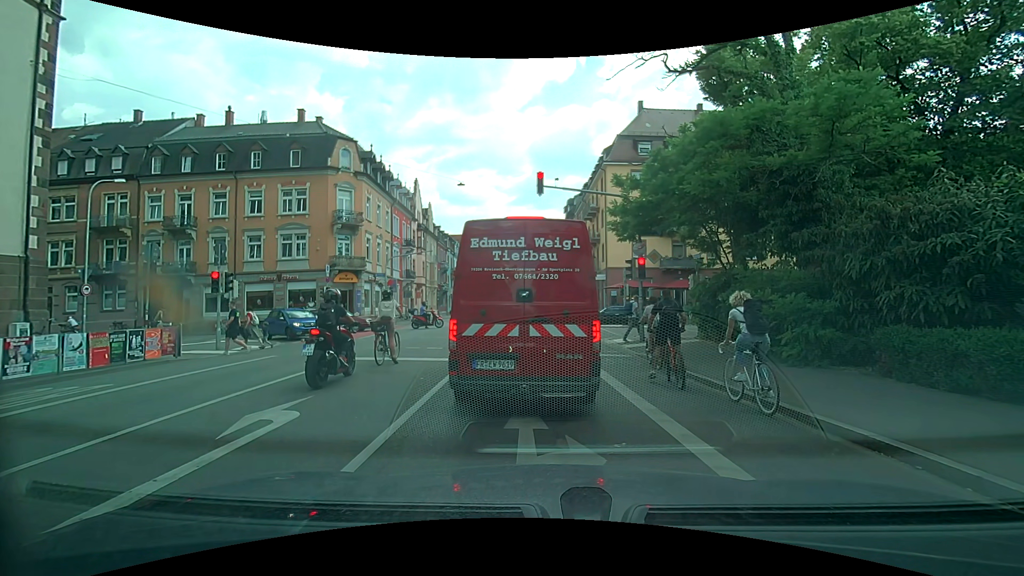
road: secondary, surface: asphalt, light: Day
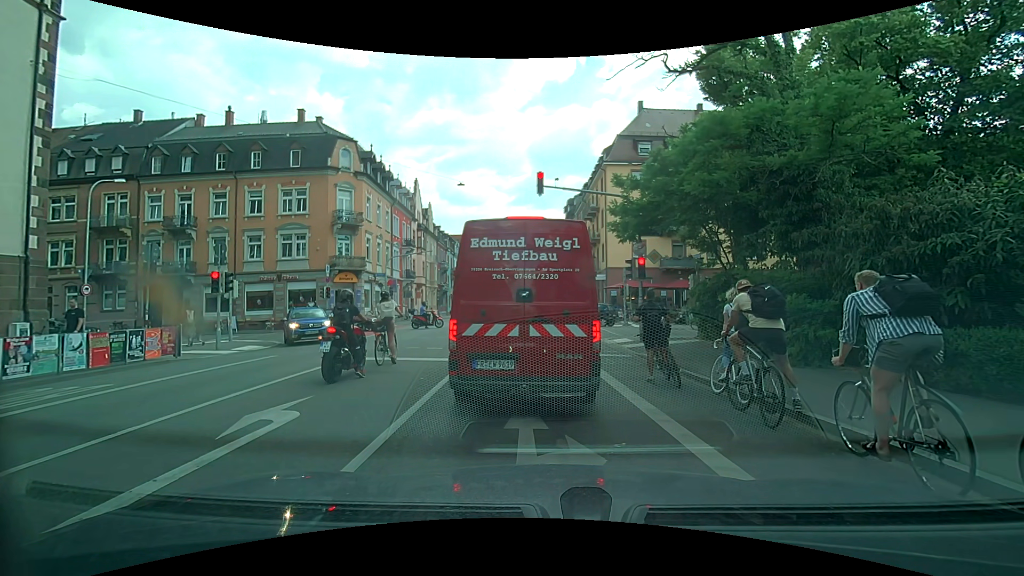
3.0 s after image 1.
(0.0, 0.0) m; 0°
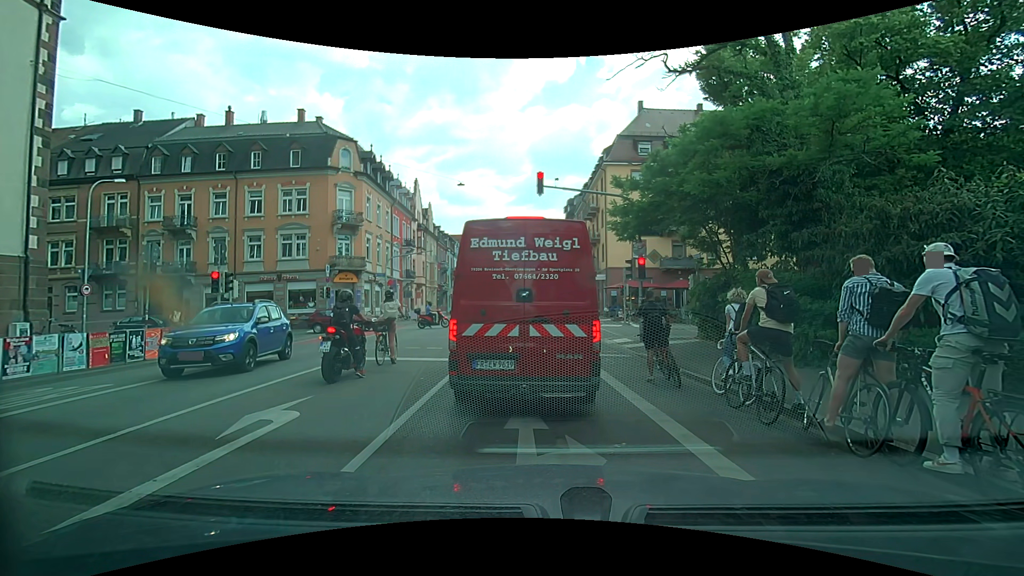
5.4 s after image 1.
(0.0, 0.0) m; 0°
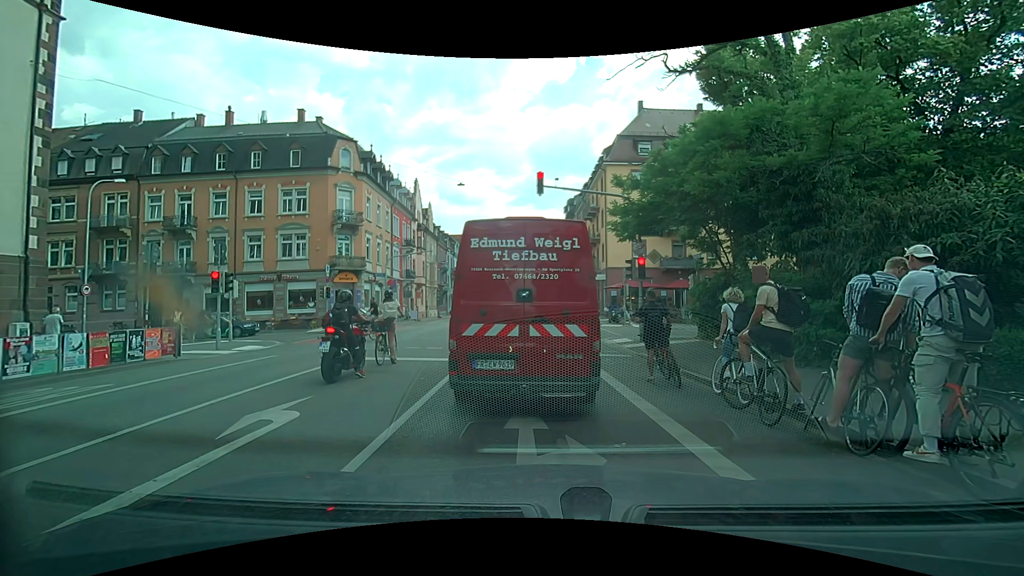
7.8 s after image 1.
(0.0, 0.0) m; 0°
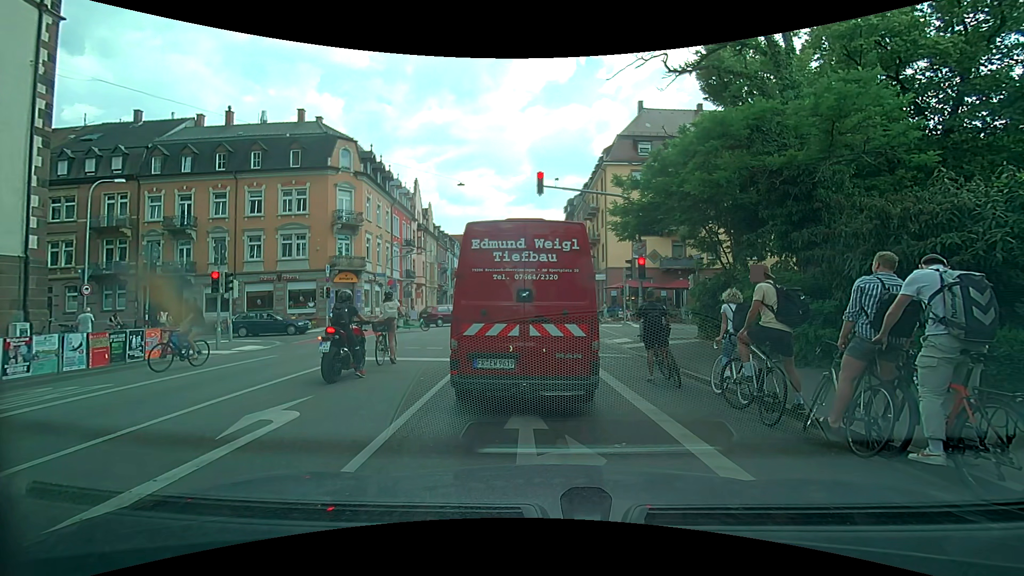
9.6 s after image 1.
(0.0, 0.0) m; 0°
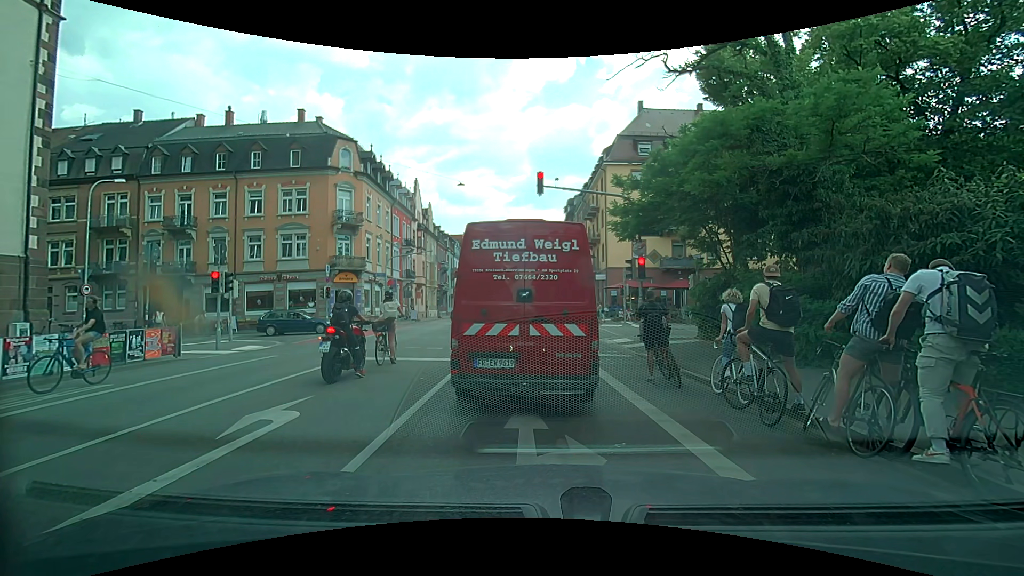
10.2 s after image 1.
(0.0, 0.0) m; 0°
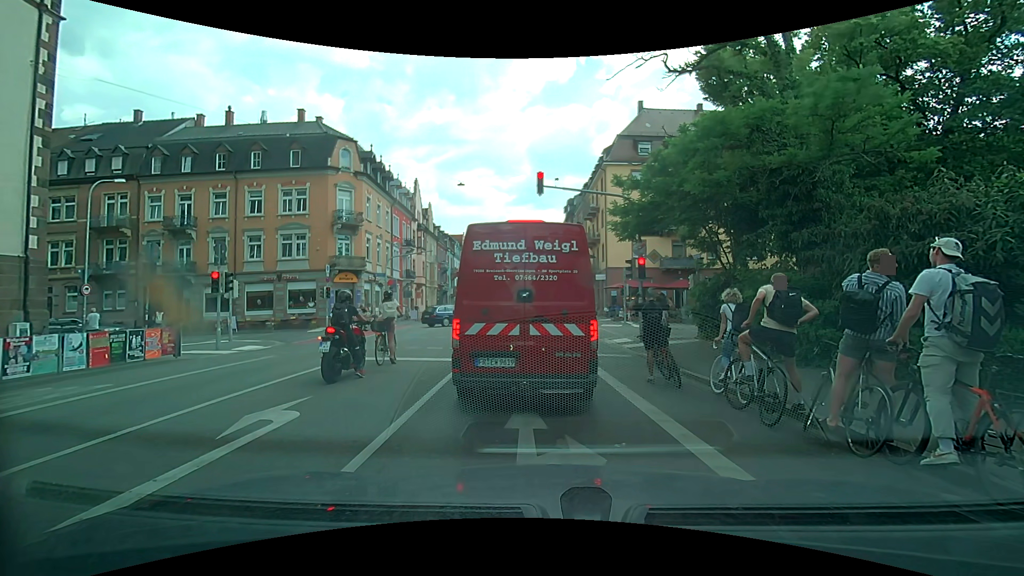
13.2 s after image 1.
(0.0, 0.0) m; 0°
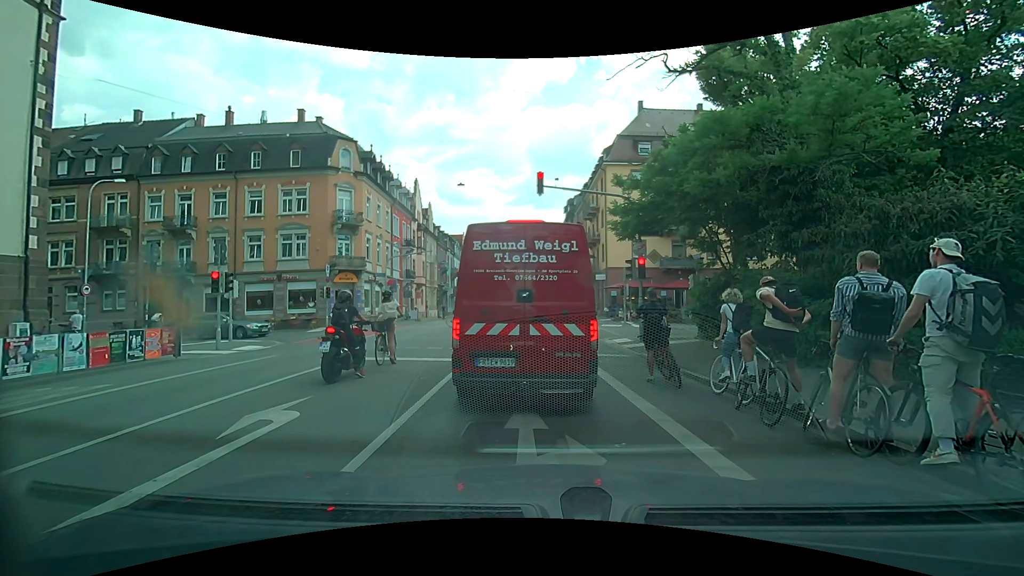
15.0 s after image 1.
(0.0, 0.0) m; 0°
(0, +10) (-1, +20) (-1, +30) (-1, +40) (-2, +50) (-2, +60) (-2, +70) (-3, +80) (-3, +90) (-3, +100) m
